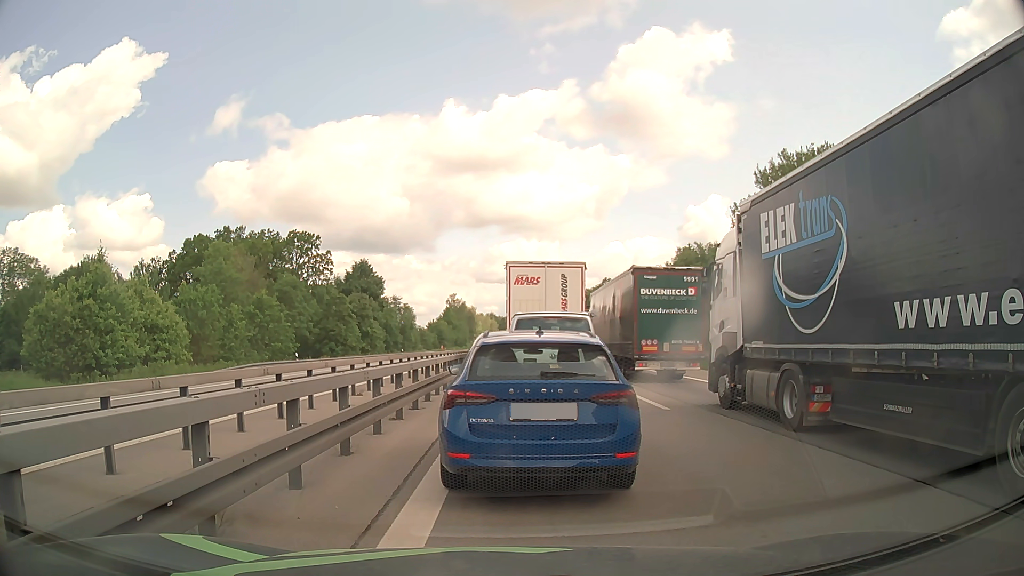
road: motorway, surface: asphalt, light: Day
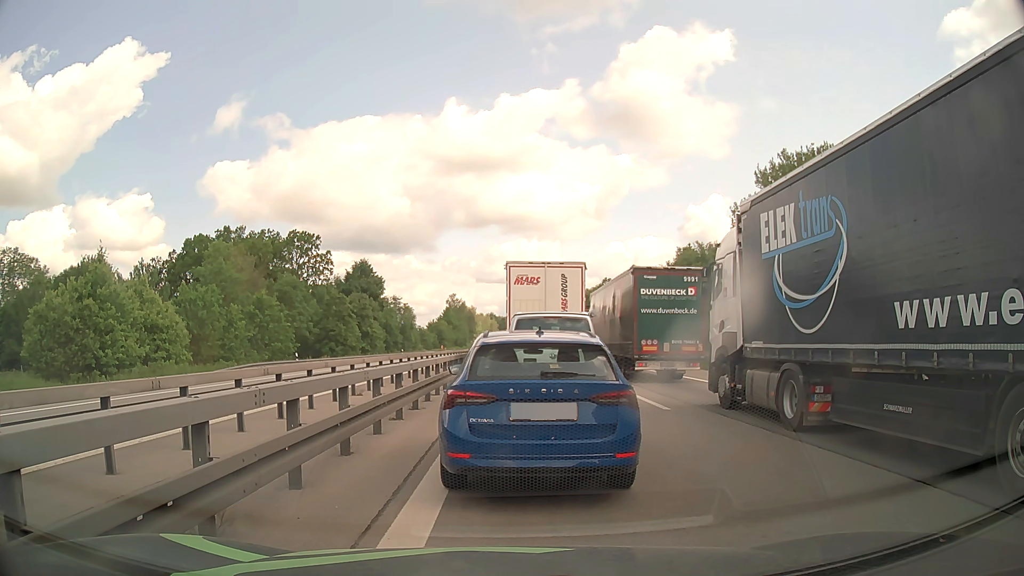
(0.0, 0.0) m; 0°
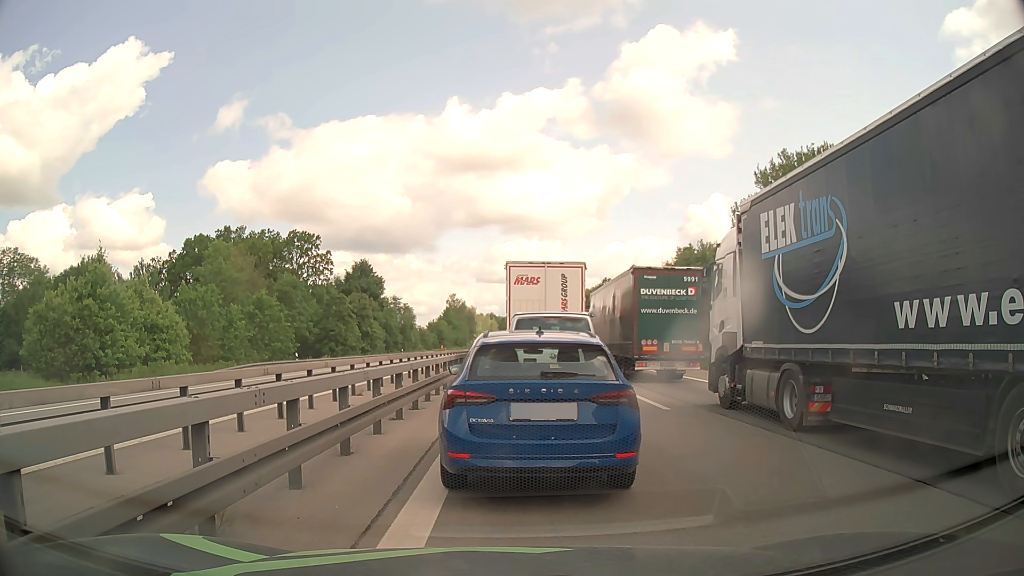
(0.0, 0.0) m; 0°
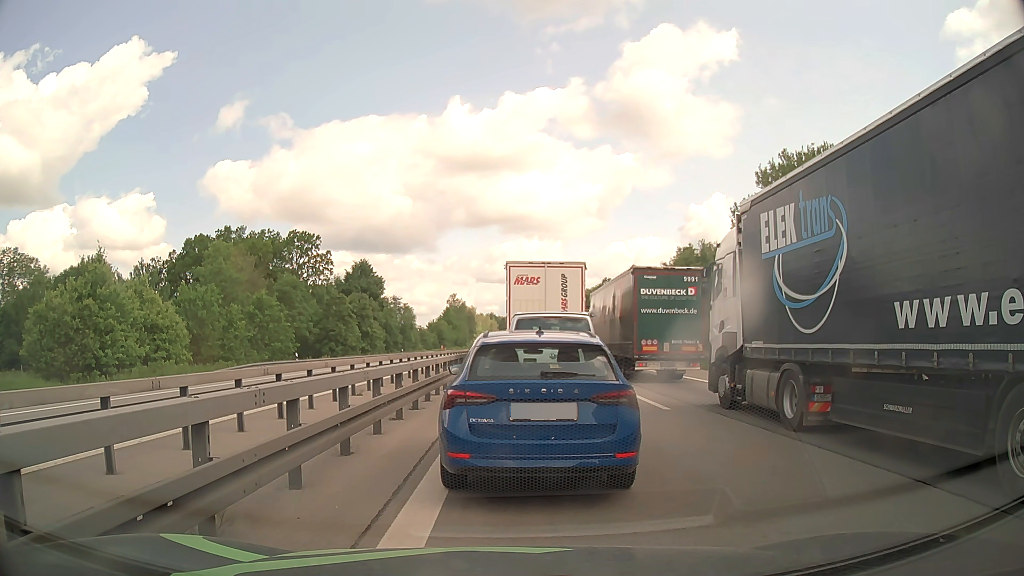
(0.0, 0.0) m; 0°
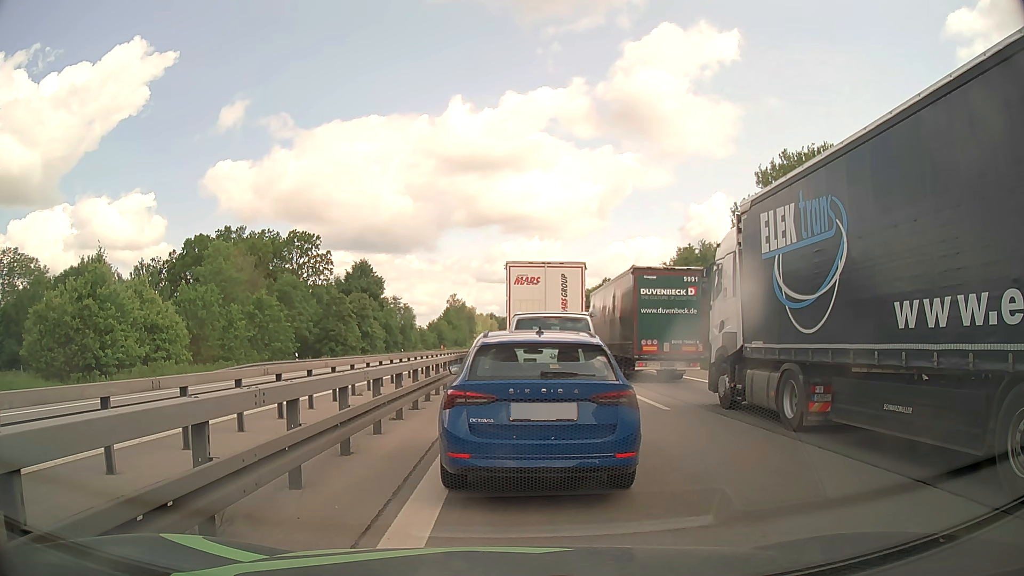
(0.0, 0.0) m; 0°
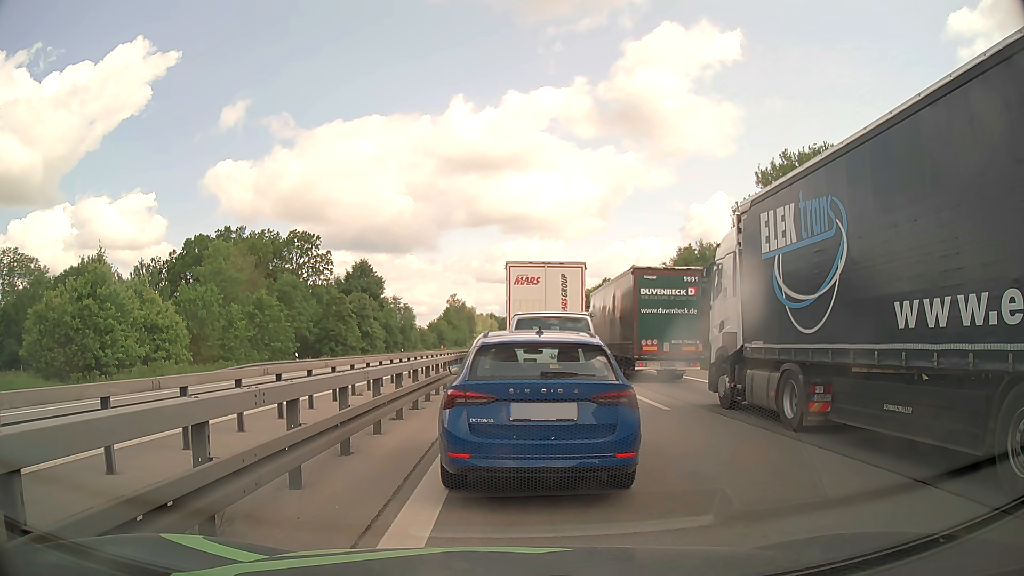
(0.0, 0.0) m; 0°
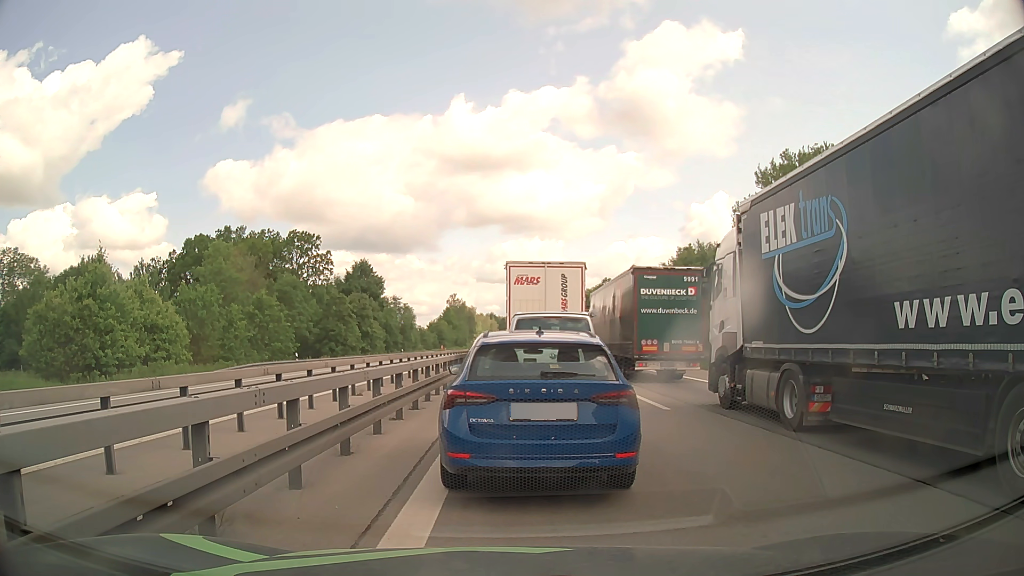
(0.0, 0.0) m; 0°
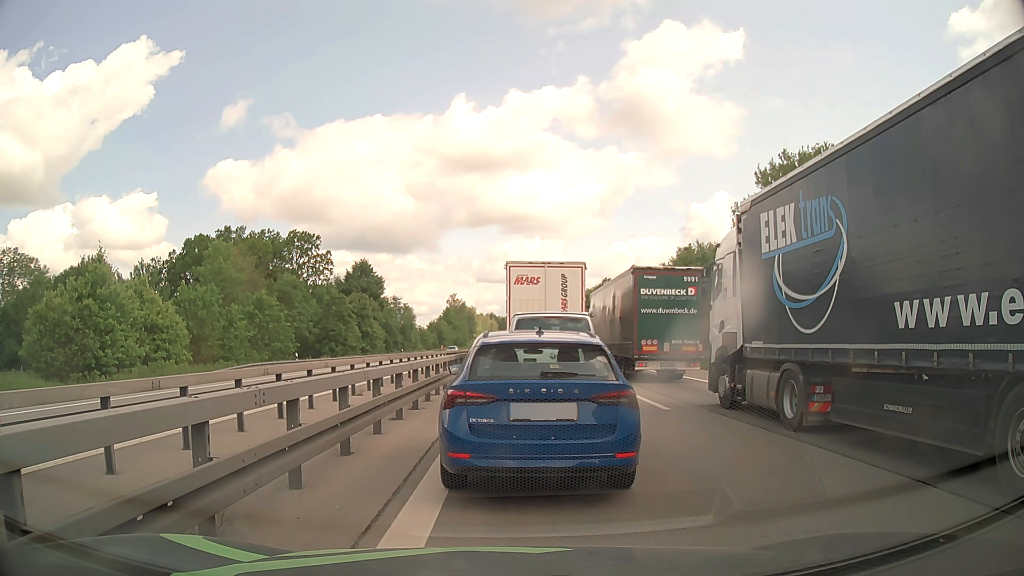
(0.0, 0.0) m; 0°
